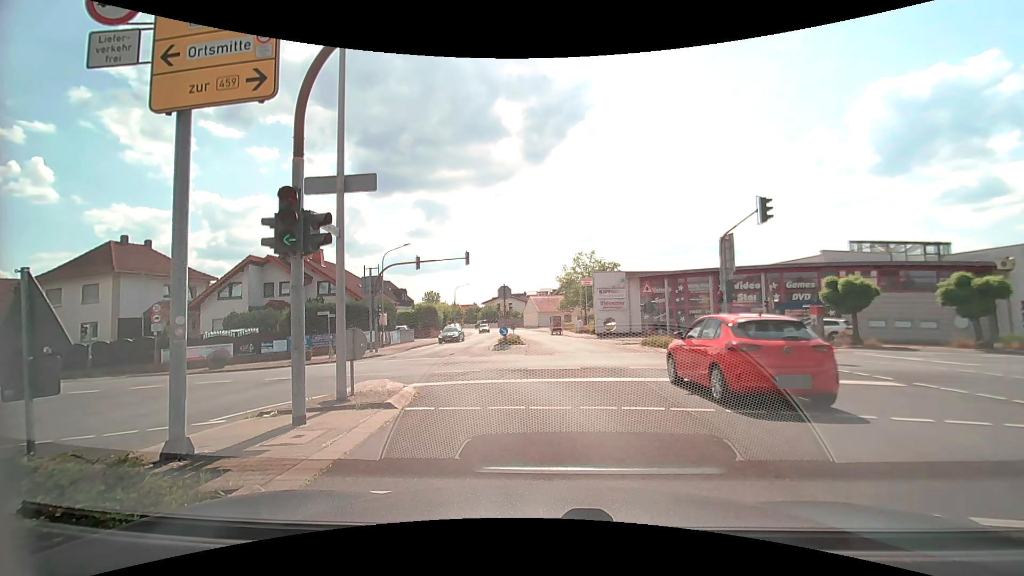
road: secondary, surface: asphalt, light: Day
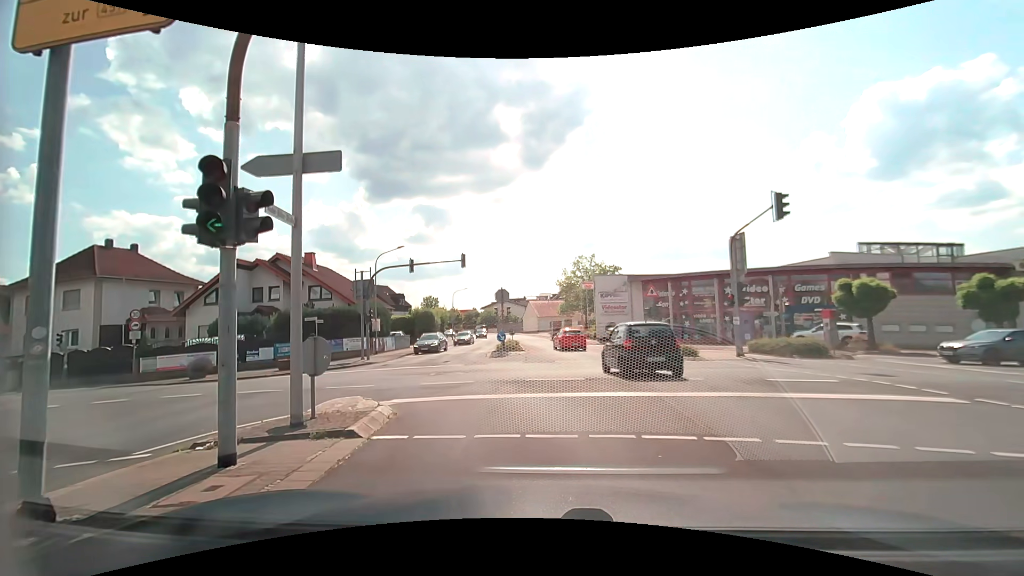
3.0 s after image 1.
(0.0, +1.6) m; -1°
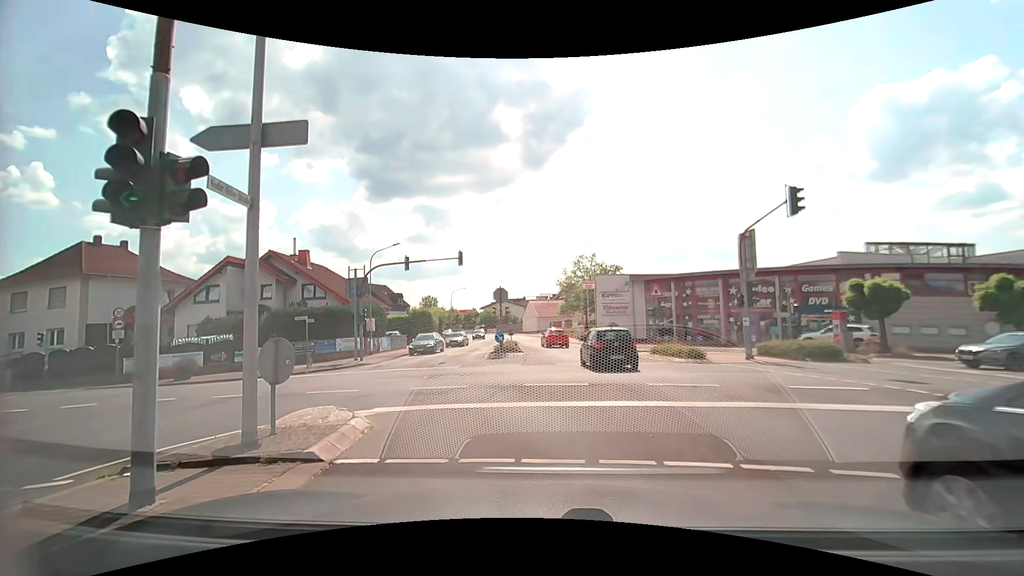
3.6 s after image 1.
(0.0, +1.2) m; -1°
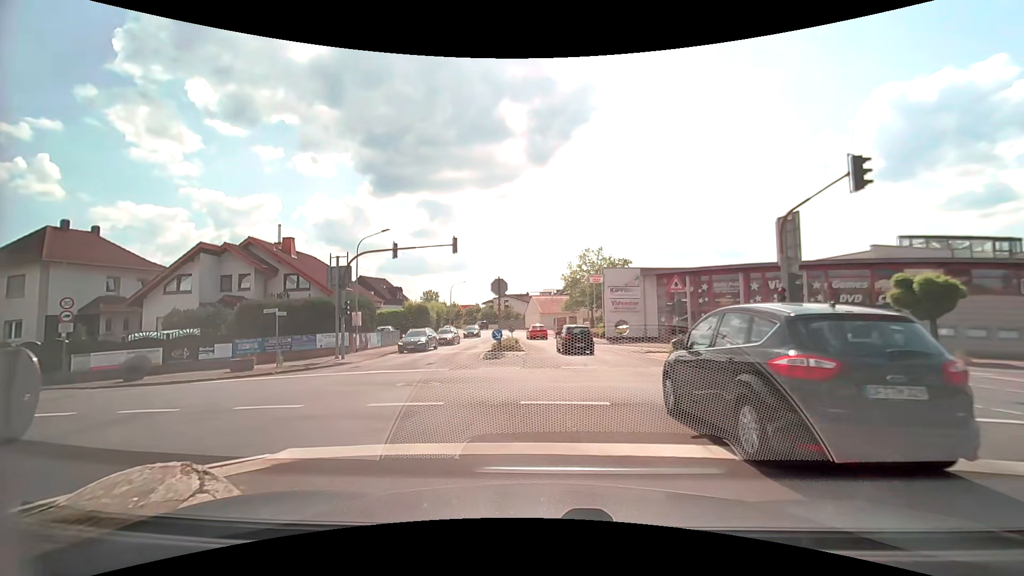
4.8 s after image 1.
(0.0, +3.5) m; -2°
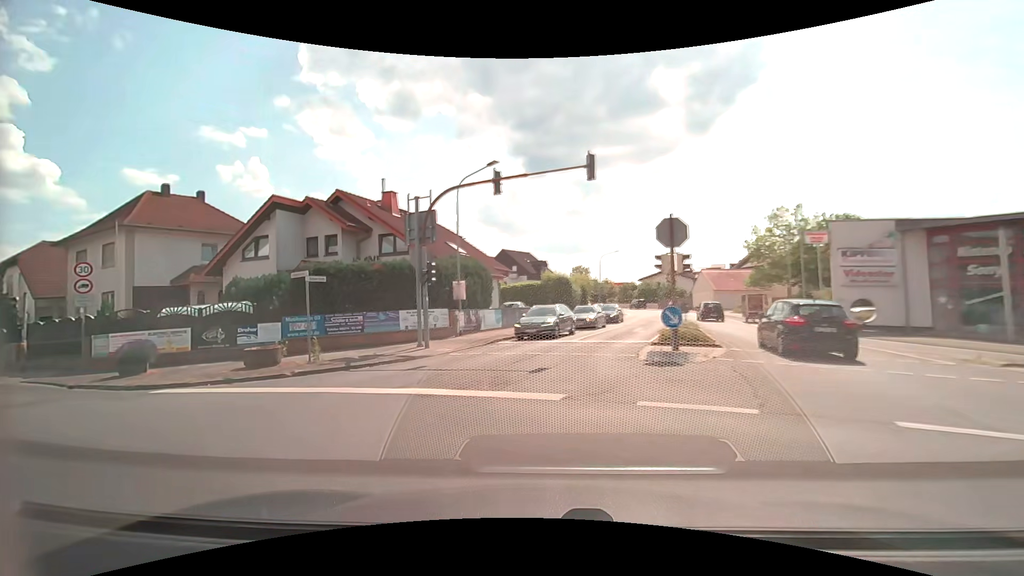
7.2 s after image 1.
(-0.5, +11.1) m; -15°
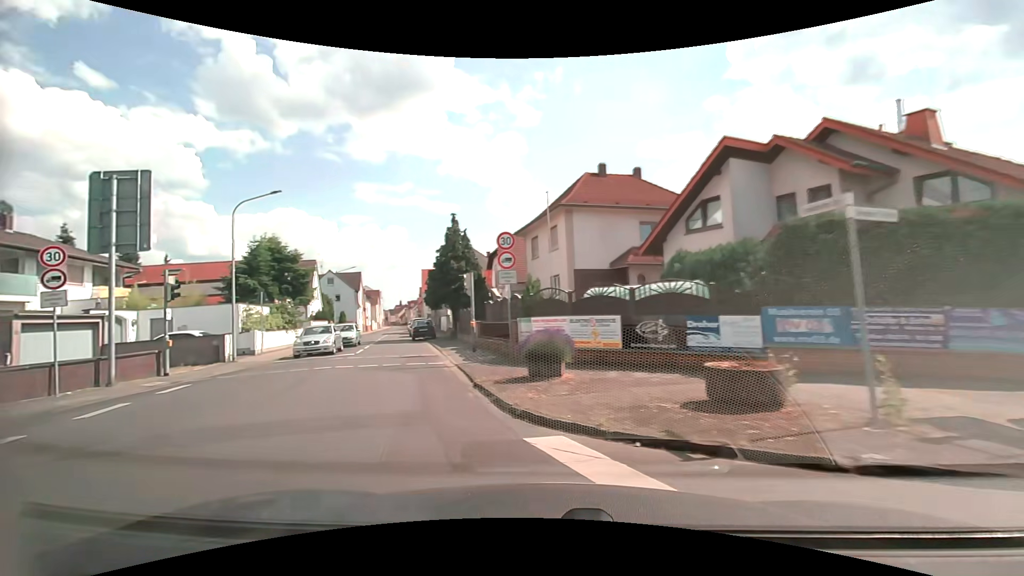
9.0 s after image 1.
(-3.5, +8.2) m; -48°
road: tertiary
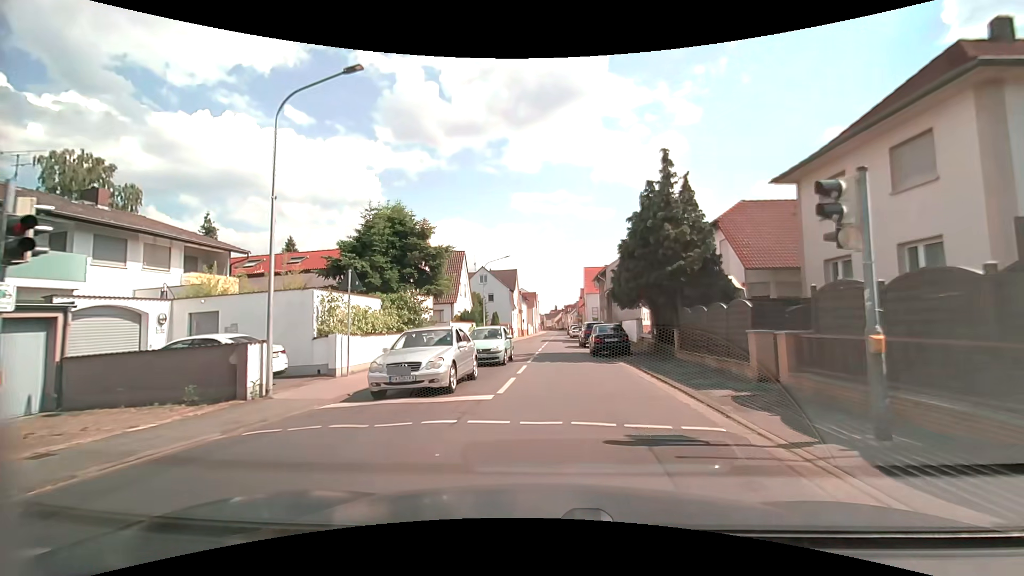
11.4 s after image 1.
(-4.2, +12.8) m; -19°
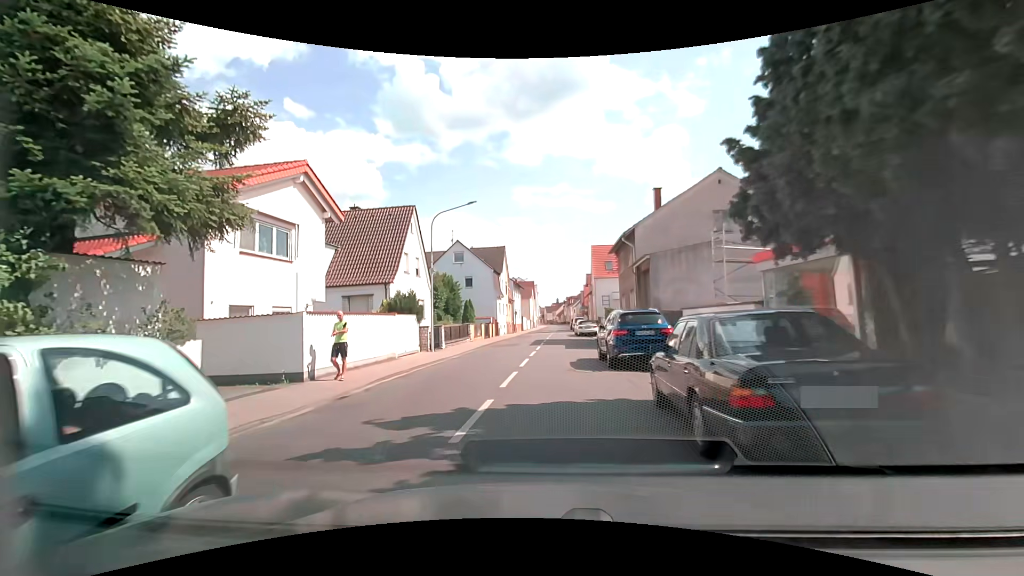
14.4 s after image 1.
(+0.8, +17.7) m; 0°
